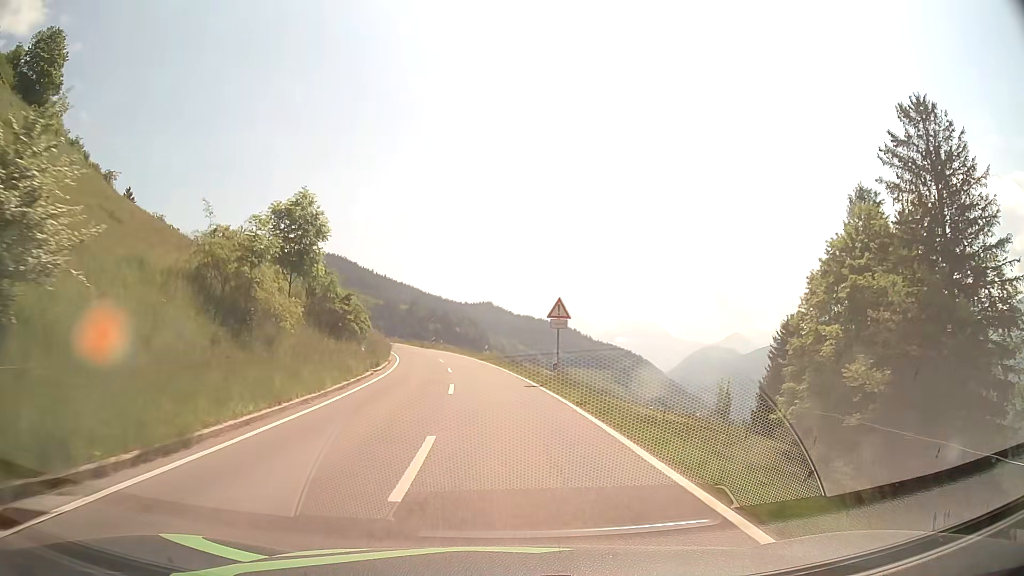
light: Day
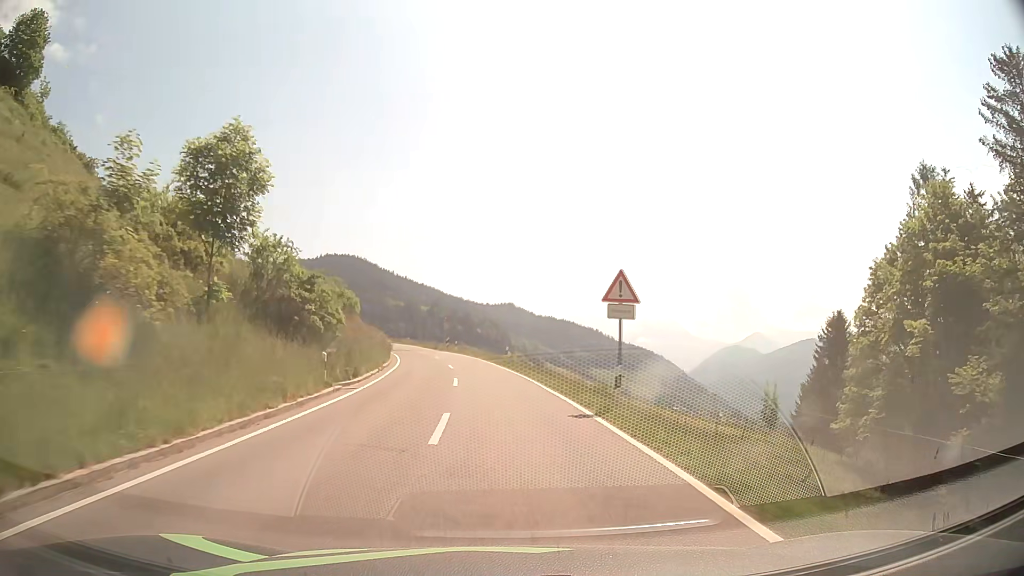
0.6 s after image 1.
(-0.1, +8.9) m; -2°
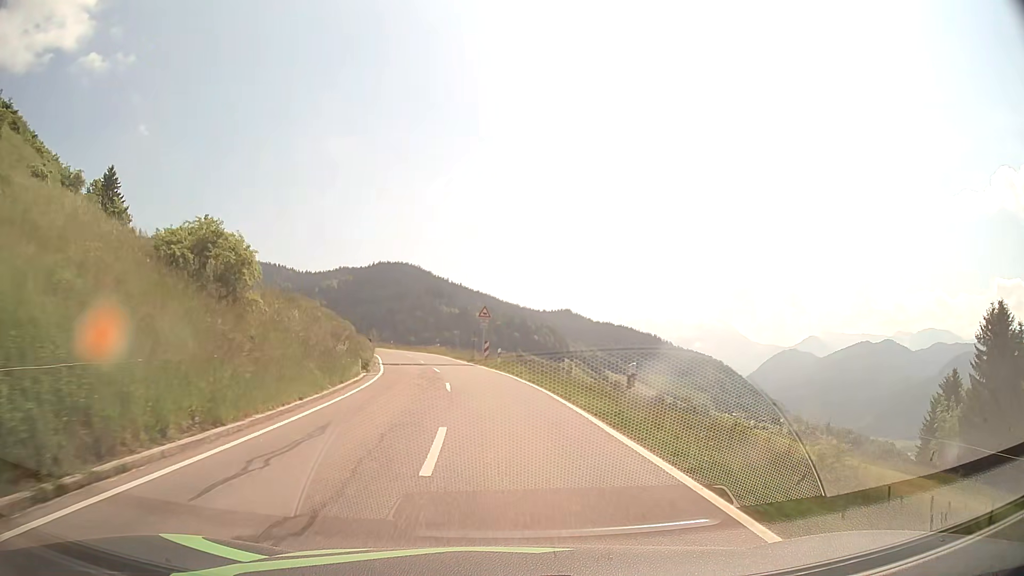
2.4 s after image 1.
(-1.1, +26.1) m; -5°
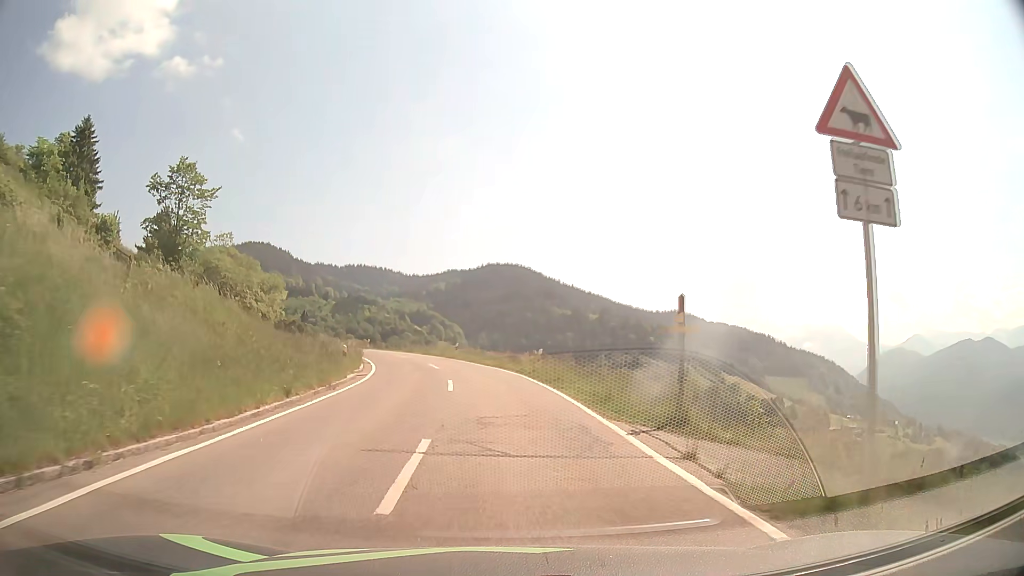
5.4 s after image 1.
(-3.2, +37.5) m; -9°
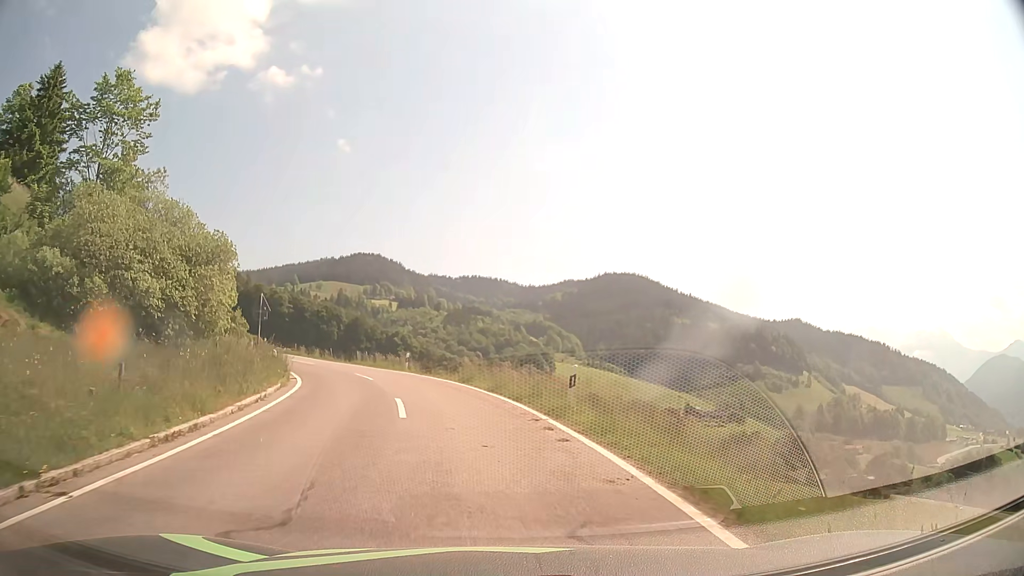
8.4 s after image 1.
(-1.9, +29.2) m; -10°
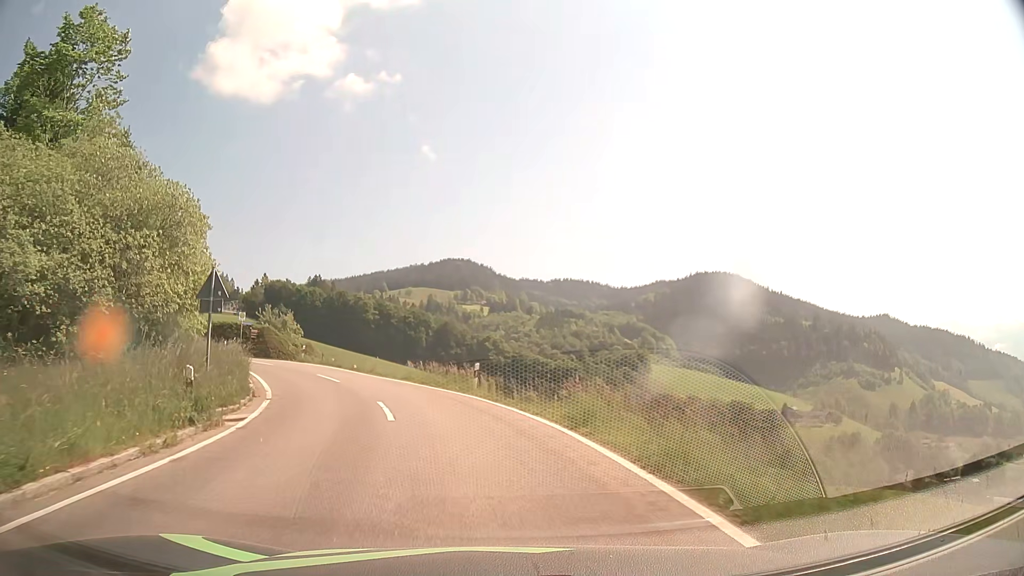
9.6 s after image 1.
(-0.9, +12.2) m; -9°
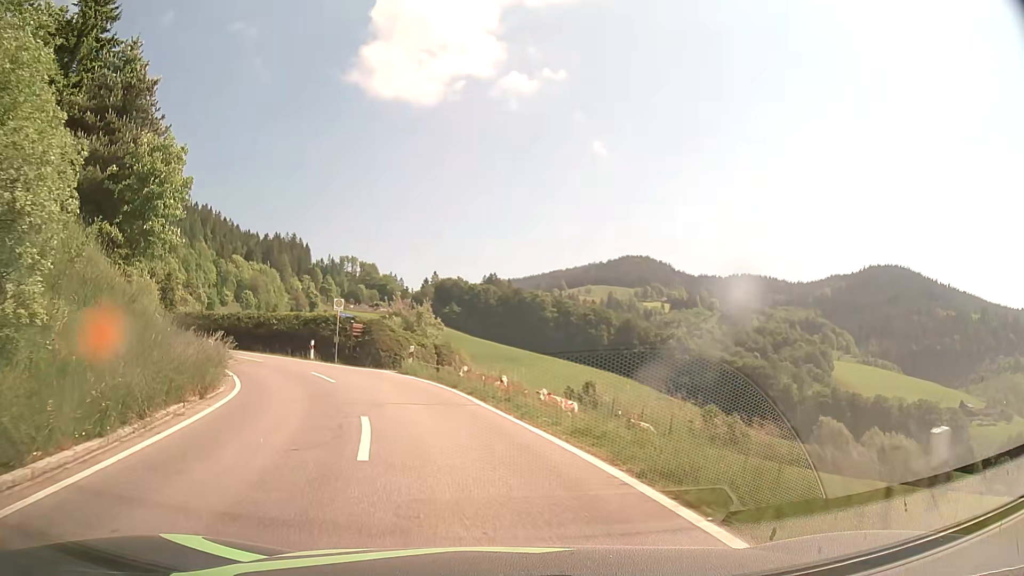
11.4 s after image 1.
(-2.0, +17.0) m; -14°
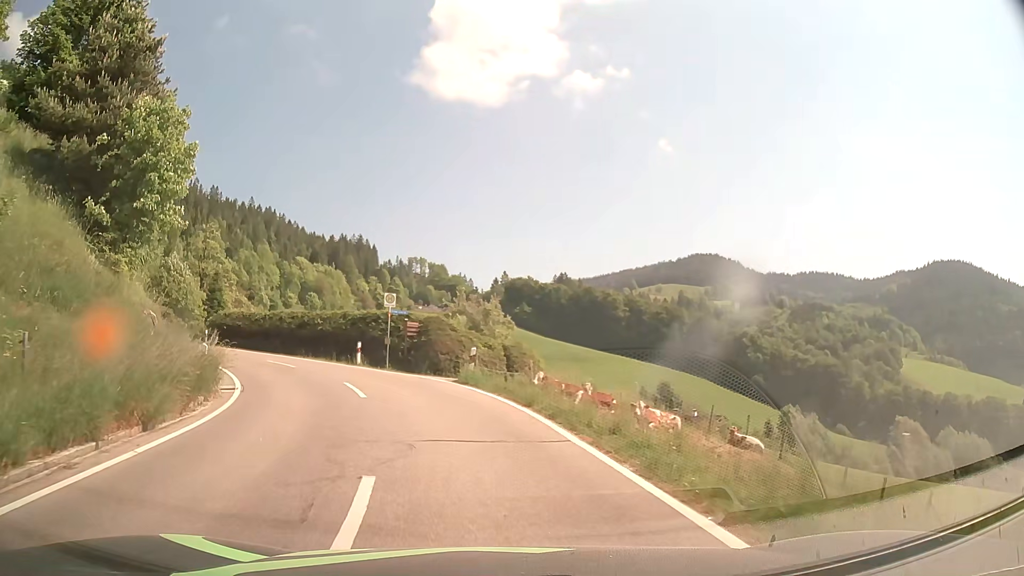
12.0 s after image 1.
(-0.3, +5.1) m; -7°
(-1, +10) (-4, +20) (-8, +28) (-15, +36) (-22, +42) (-31, +47) (-40, +51) (-49, +56) (-58, +61) (-66, +67) m
